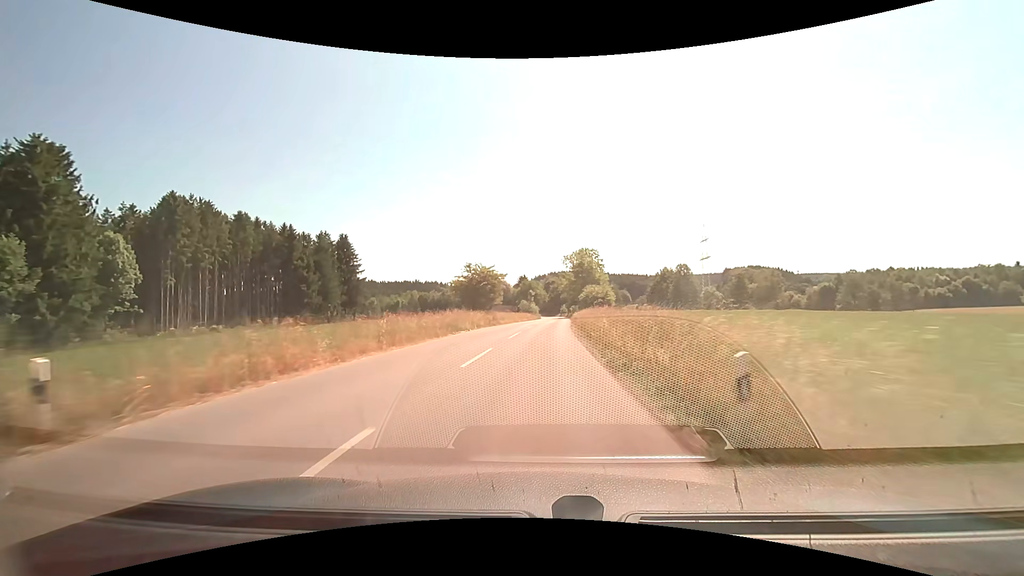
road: tertiary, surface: asphalt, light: Day
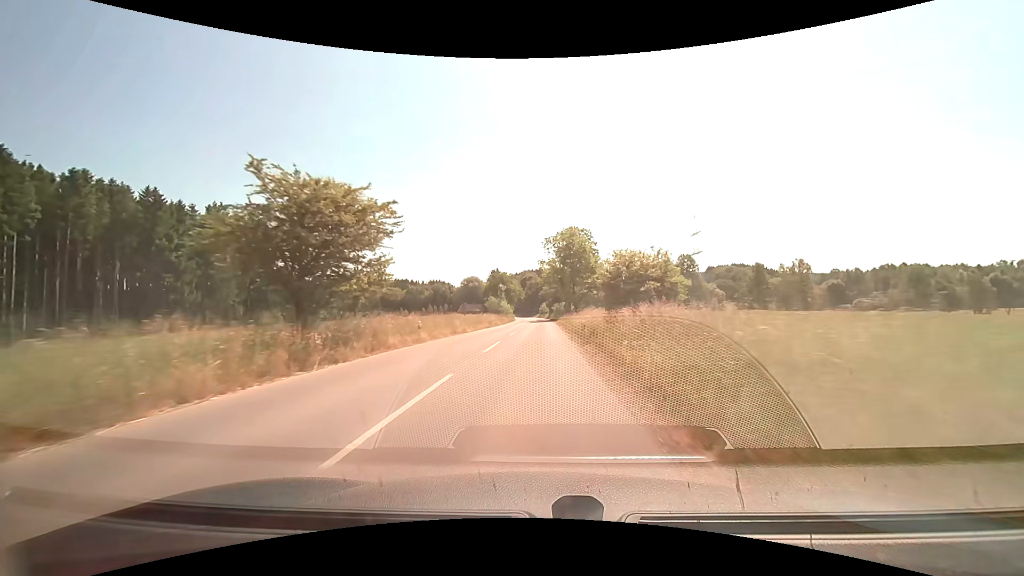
(+0.8, +31.0) m; +3°
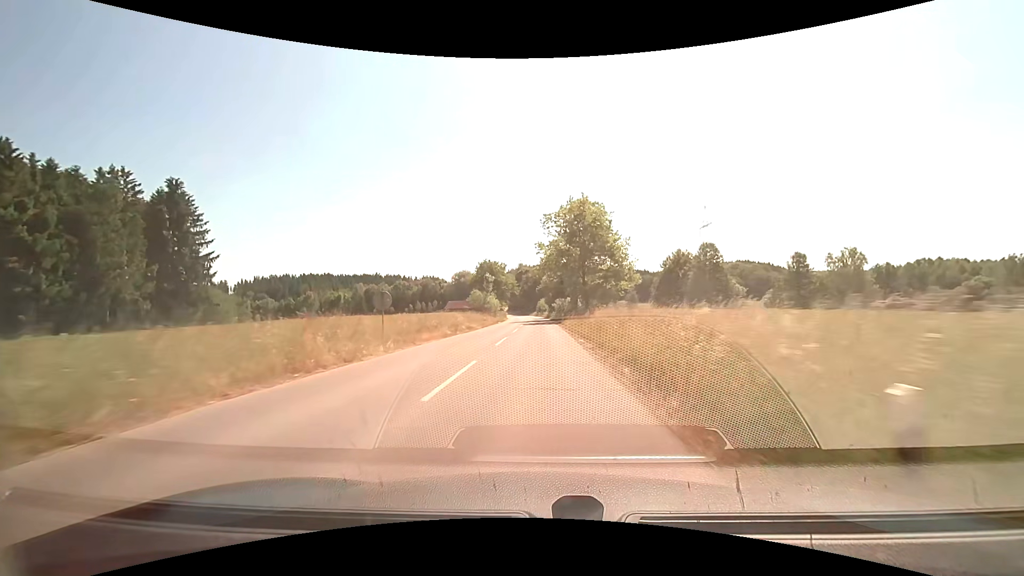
(0.0, +21.1) m; 0°
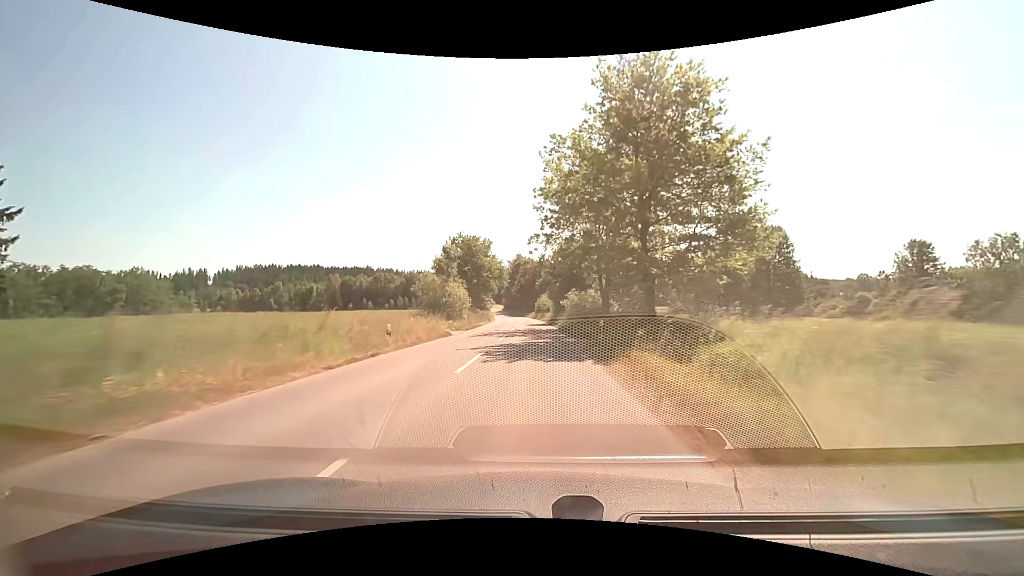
(+0.4, +32.9) m; 0°
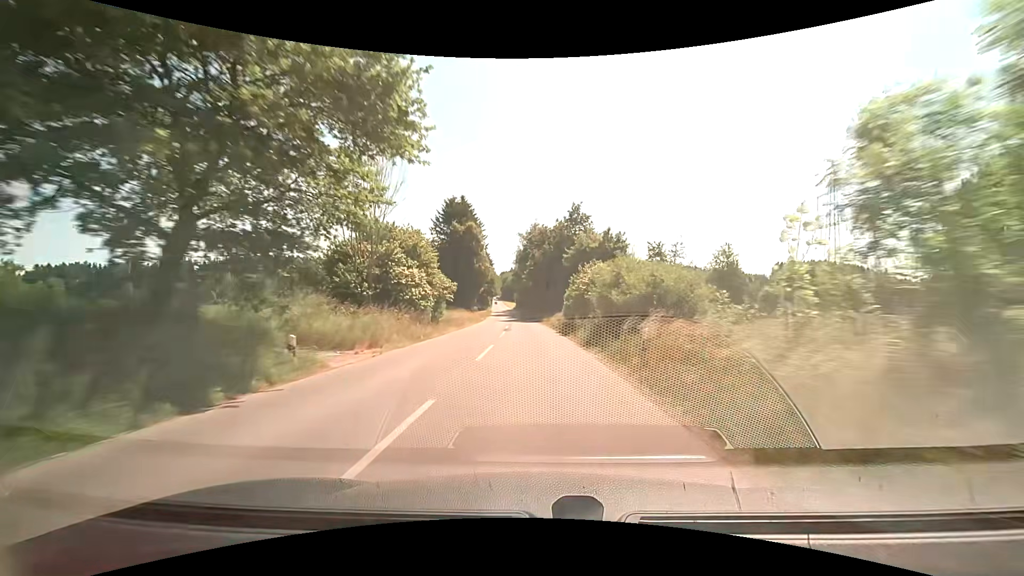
(-0.7, +57.4) m; -2°
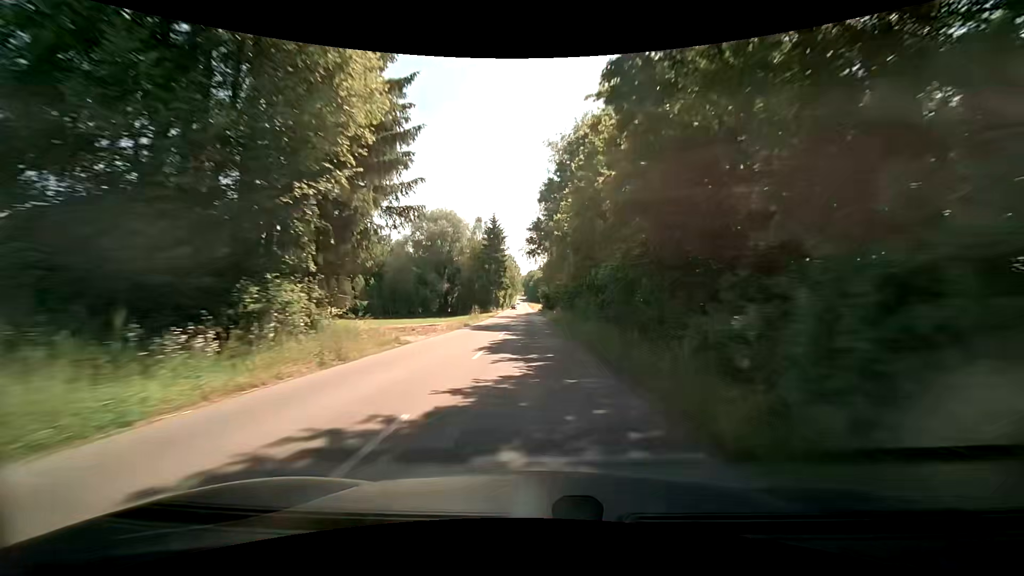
(-2.6, +61.2) m; -4°
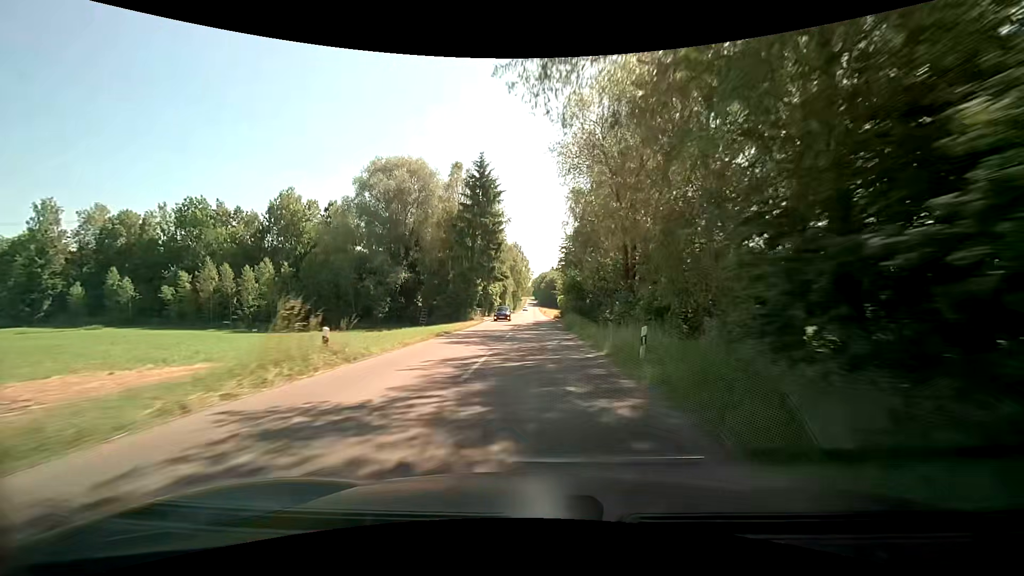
(-0.6, +38.8) m; -1°
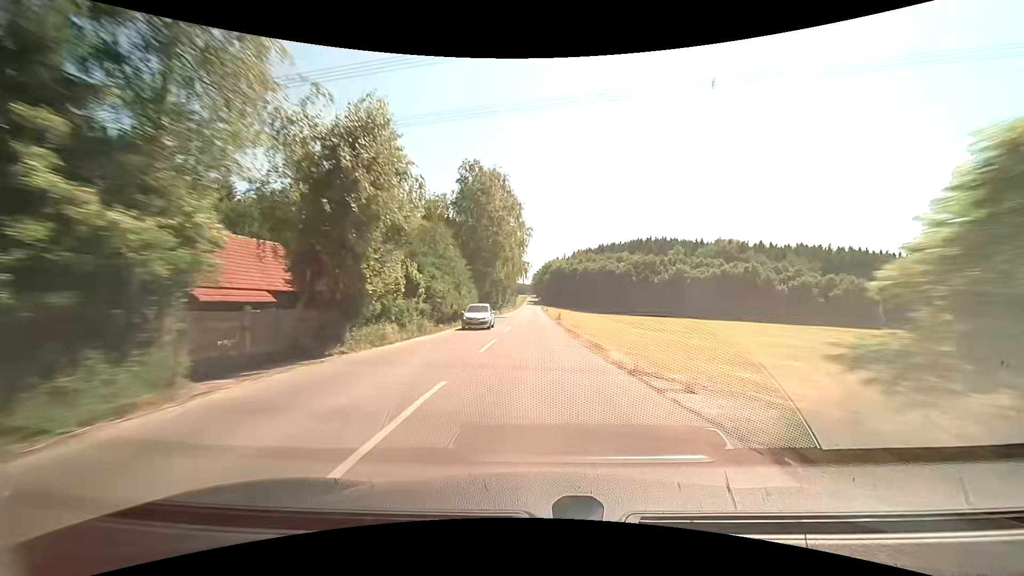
(-0.1, +66.9) m; 0°
(0, +10) (0, +20) (0, +30) (0, +40) (0, +50) (-1, +60) (-1, +70) (-1, +80) (-1, +90) (-1, +100) m
